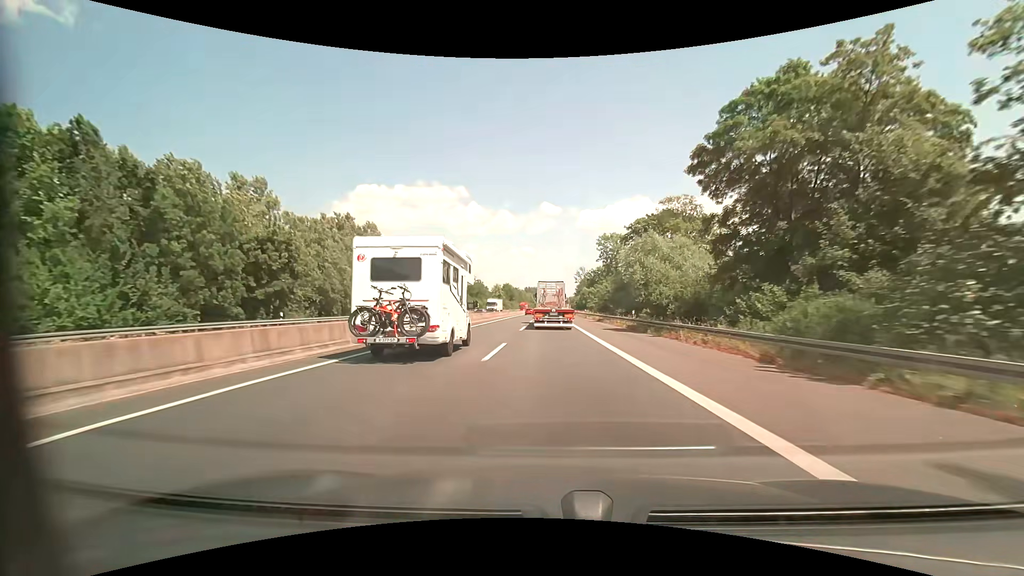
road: motorway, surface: asphalt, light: Day
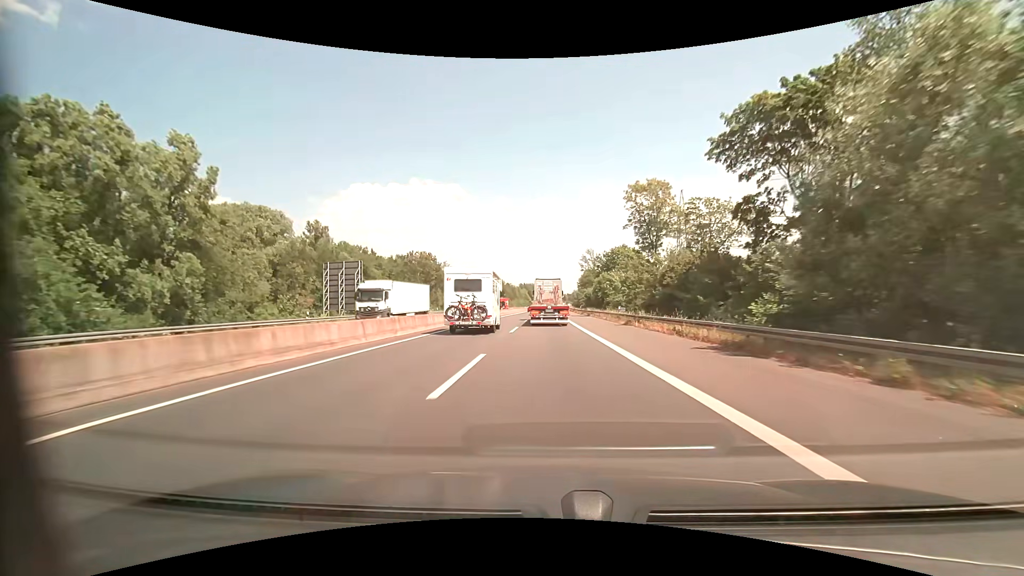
(+0.2, +42.0) m; +1°
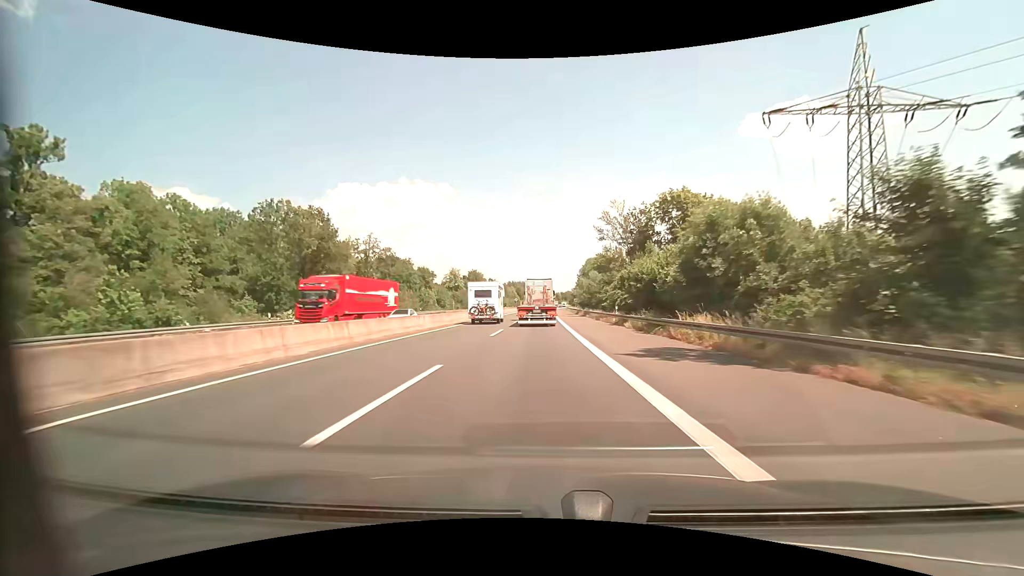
(+0.4, +56.7) m; +1°
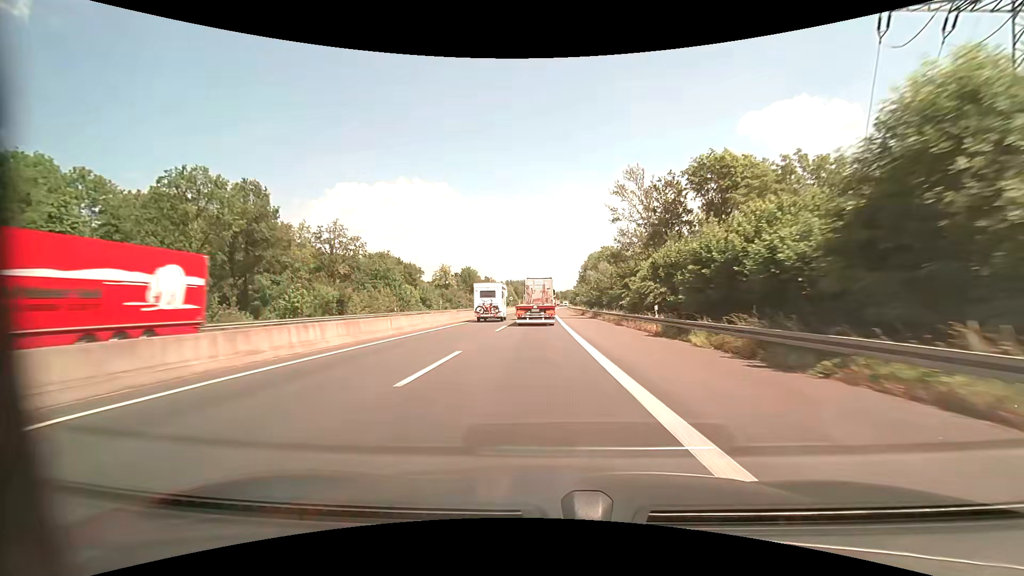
(0.0, +14.3) m; 0°
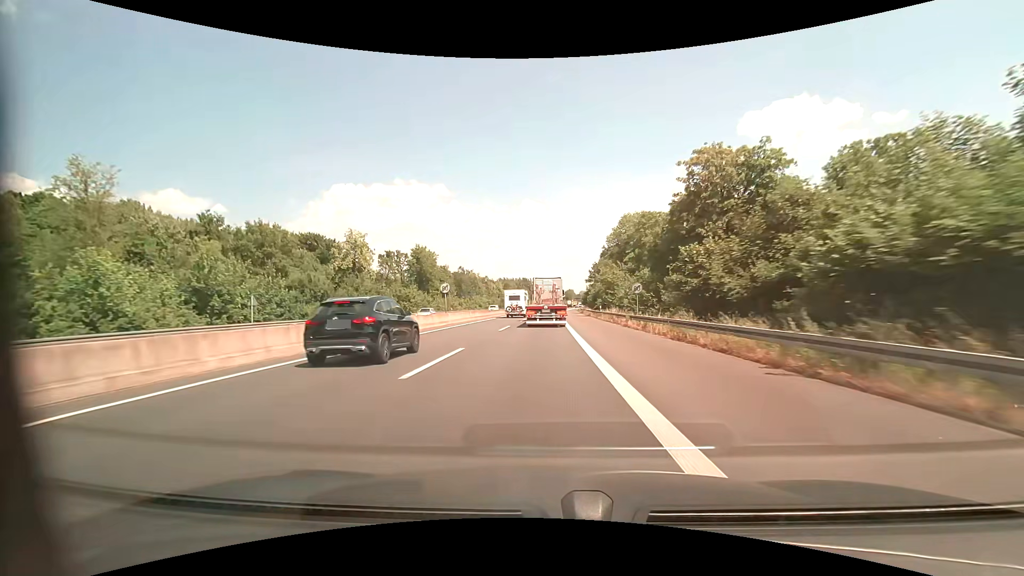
(0.0, +71.2) m; 0°
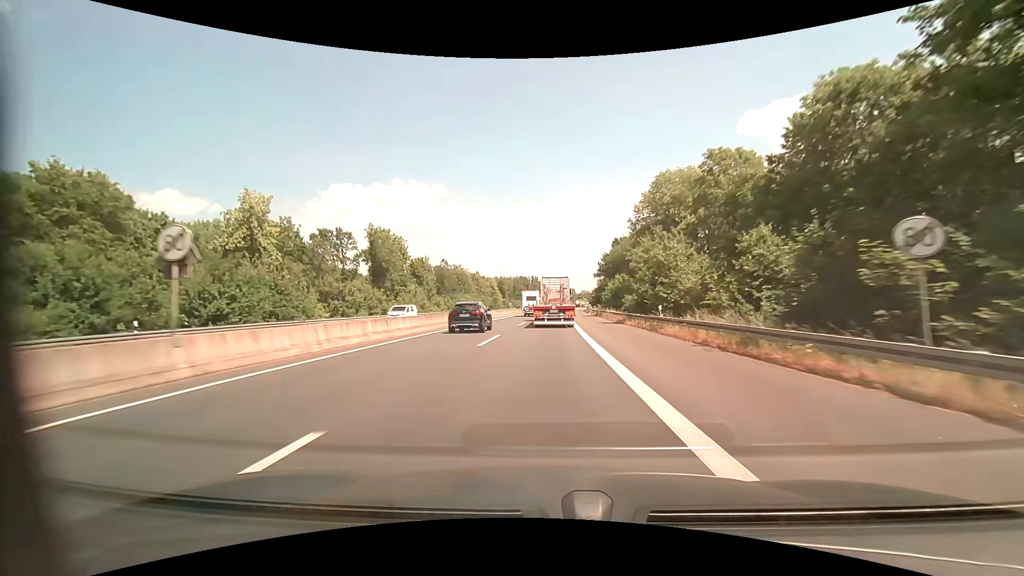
(0.0, +28.4) m; 0°
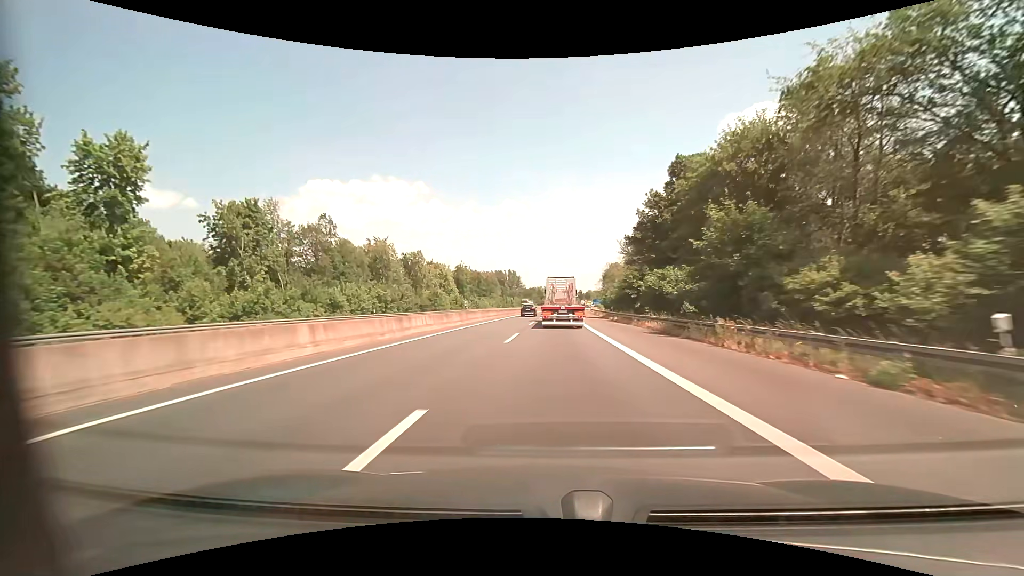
(+0.9, +70.9) m; +2°
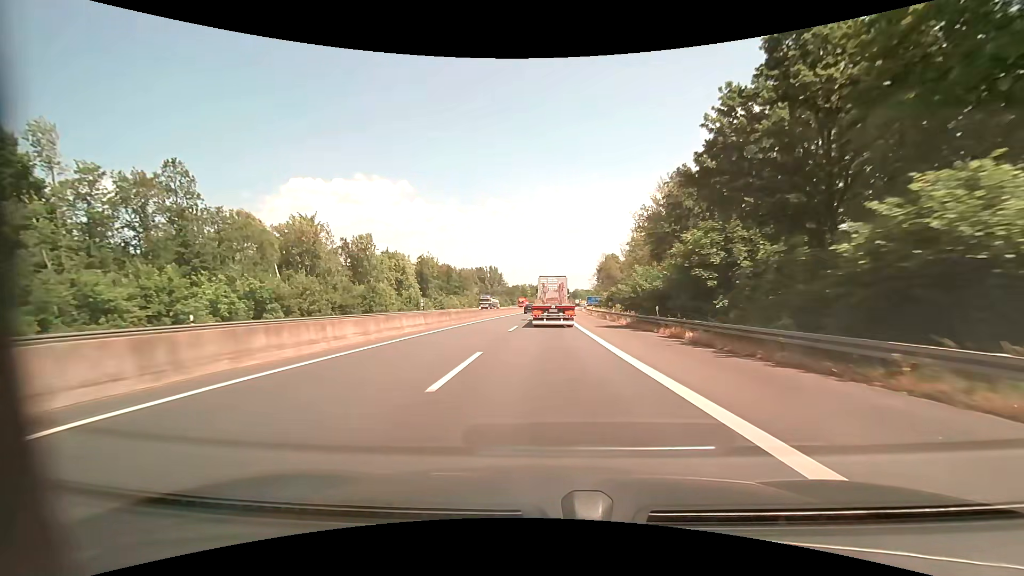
(+0.4, +28.2) m; +2°
(0, +10) (0, +20) (0, +30) (0, +40) (+1, +50) (+1, +60) (+1, +70) (+2, +80) (+2, +90) (+2, +100) m
